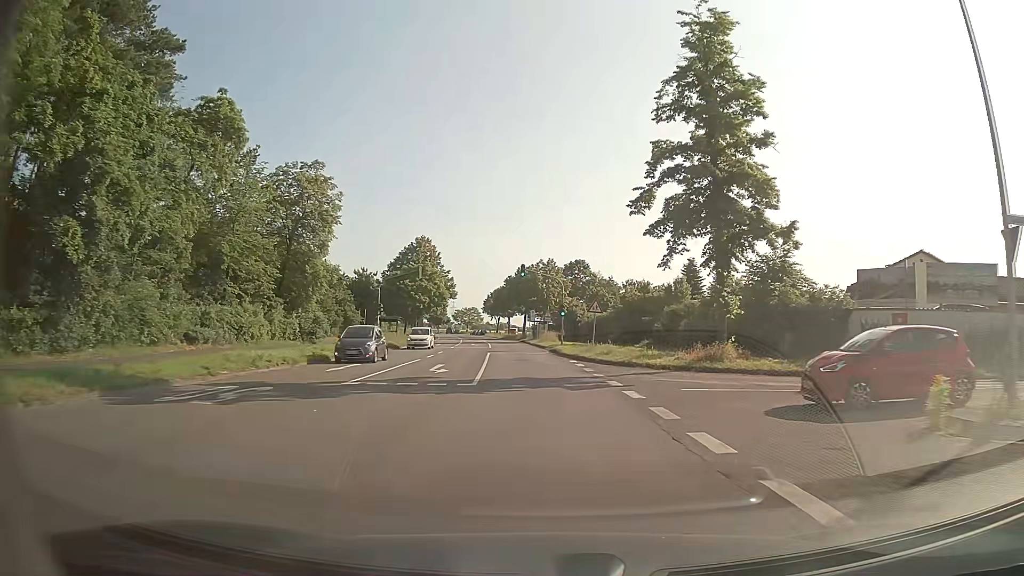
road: secondary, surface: asphalt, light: Day
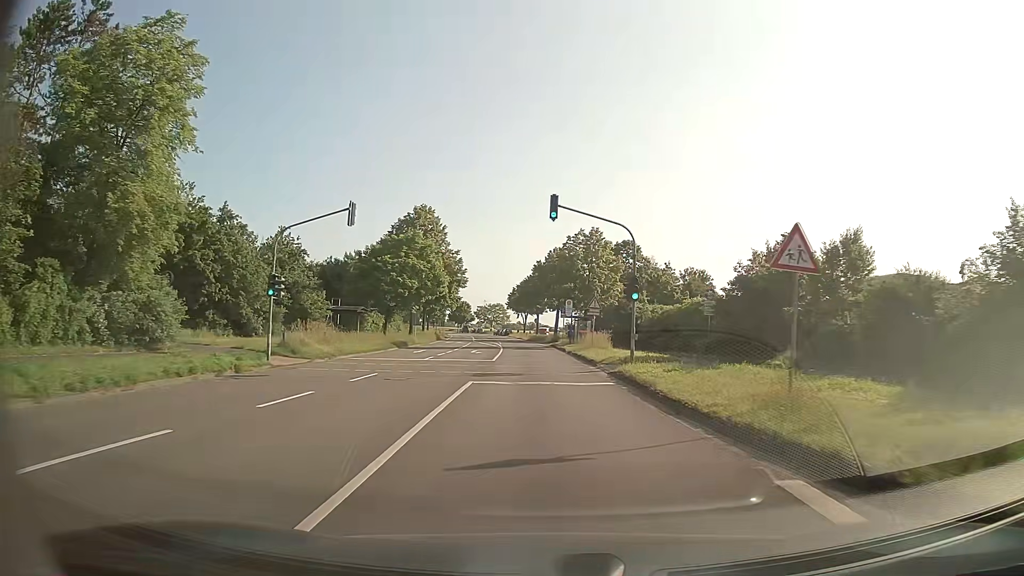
(-0.7, +24.3) m; -2°
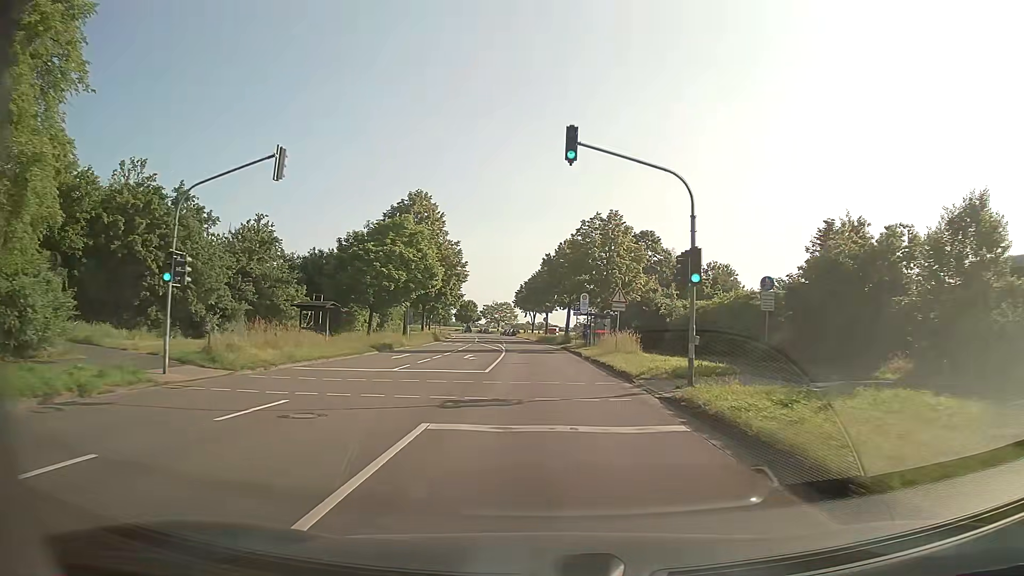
(-0.1, +8.1) m; -1°
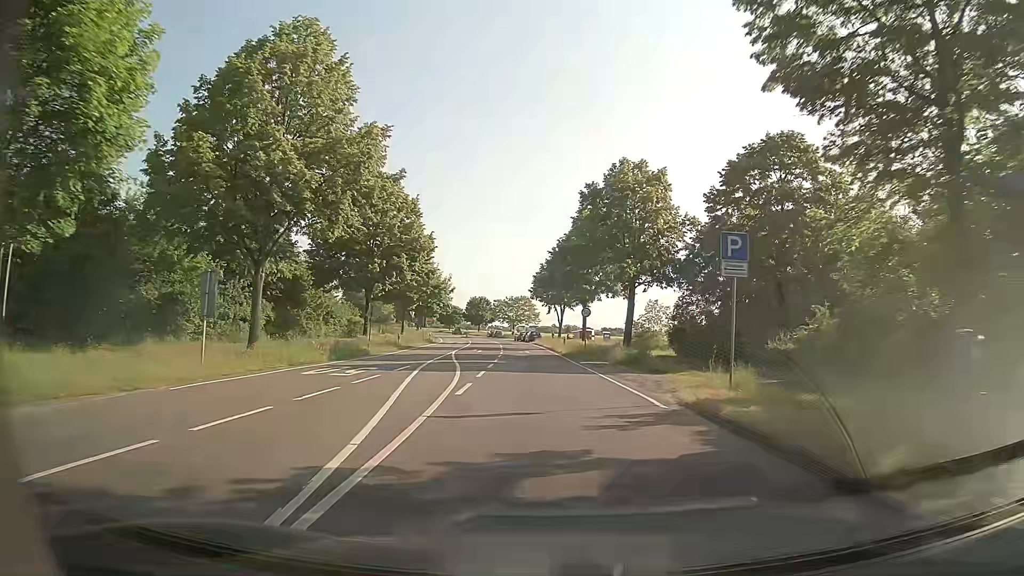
(-0.9, +40.1) m; -3°
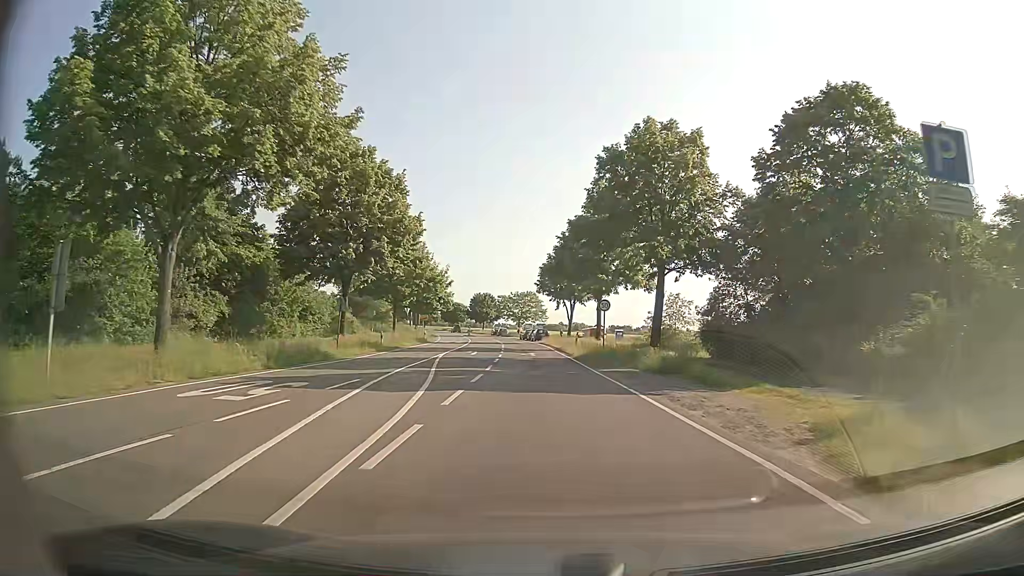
(0.0, +8.0) m; -1°
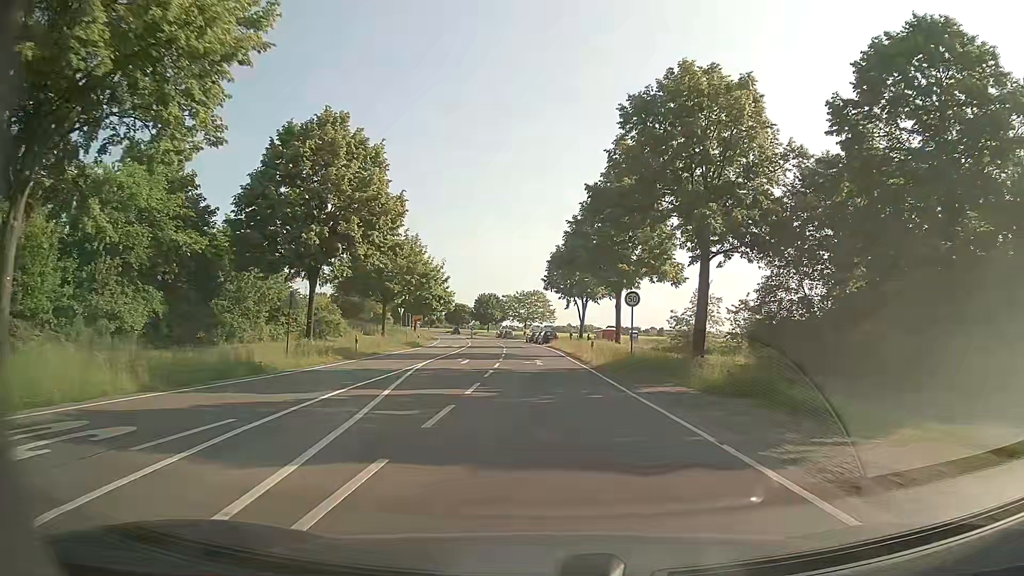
(0.0, +7.9) m; 0°
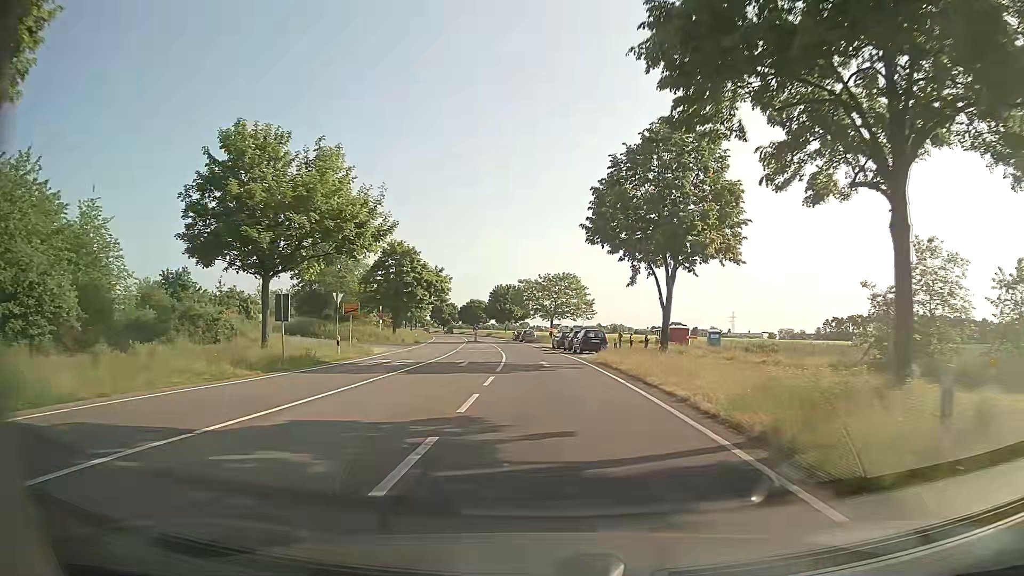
(-0.8, +31.5) m; -3°
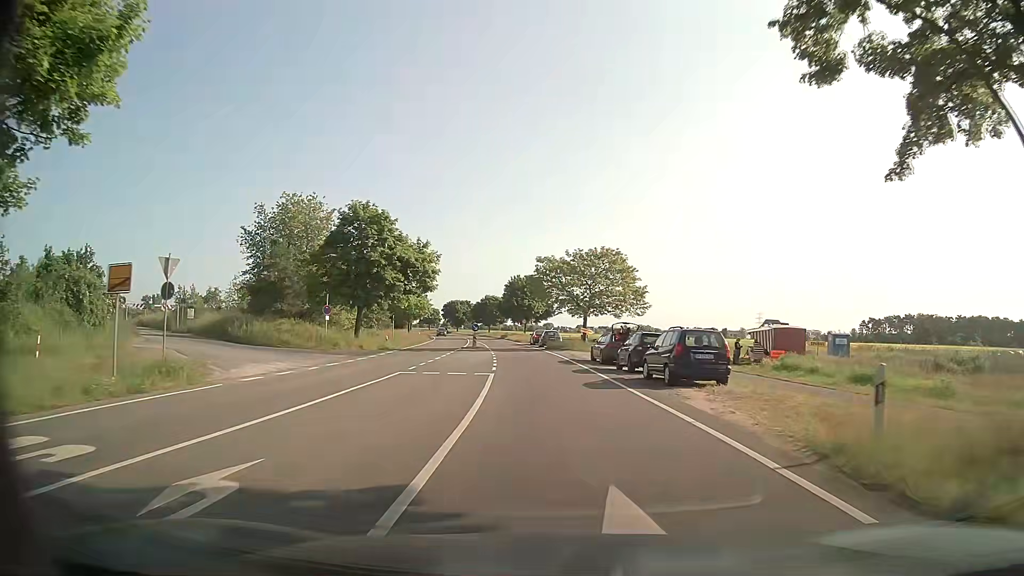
(-0.3, +23.4) m; -2°
(0, +10) (0, +20) (-1, +30) (-1, +40) (-2, +50) (-3, +60) (-4, +70) (-6, +80) (-7, +90) (-9, +99) m
